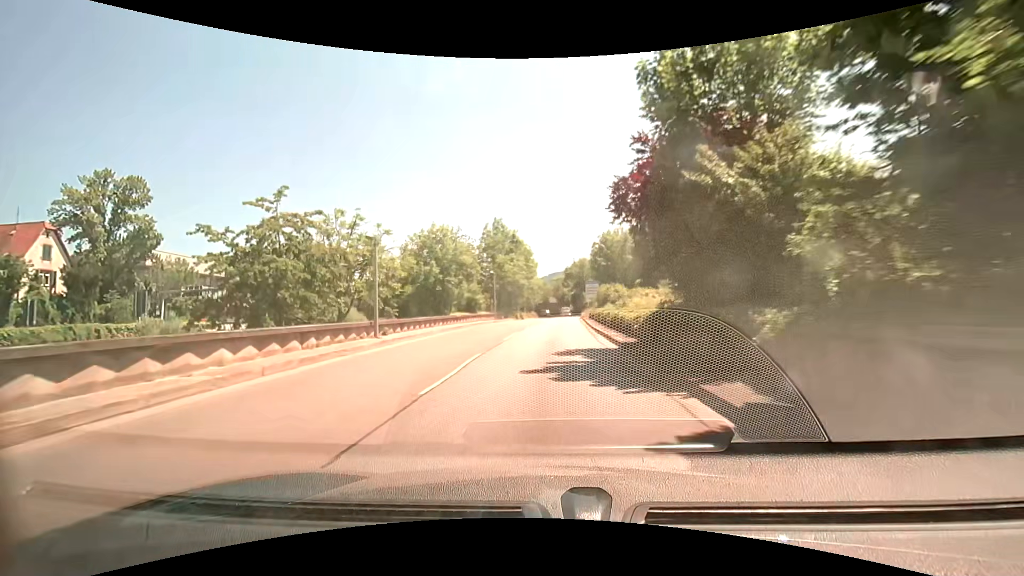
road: trunk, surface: asphalt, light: Day
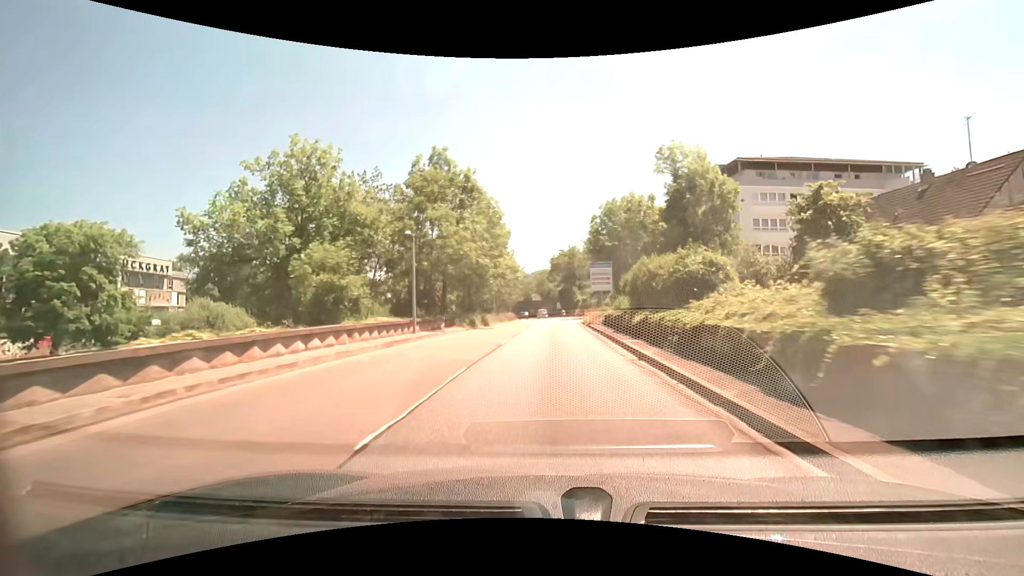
(+0.4, +26.9) m; +2°
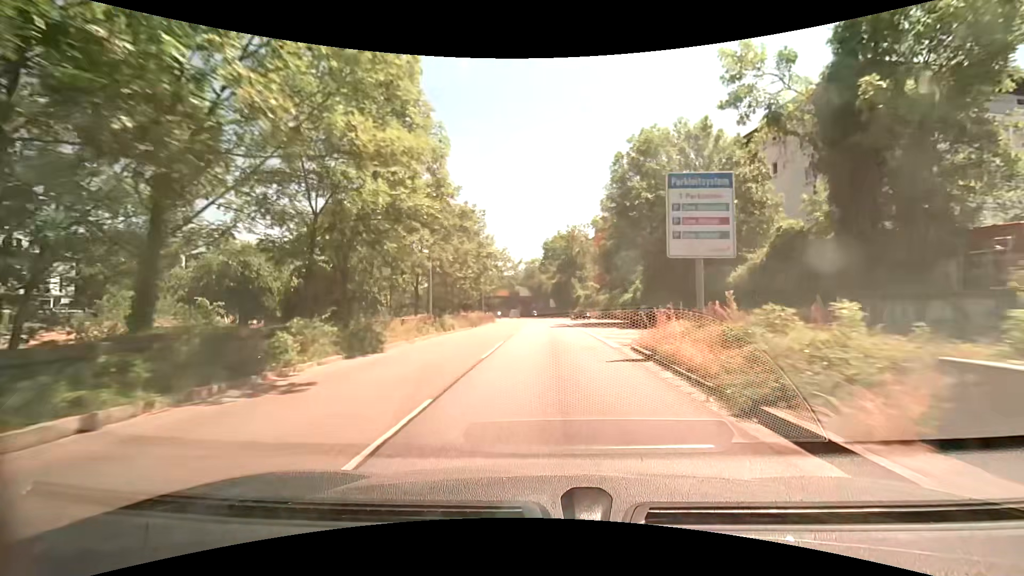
(+0.2, +27.1) m; +1°
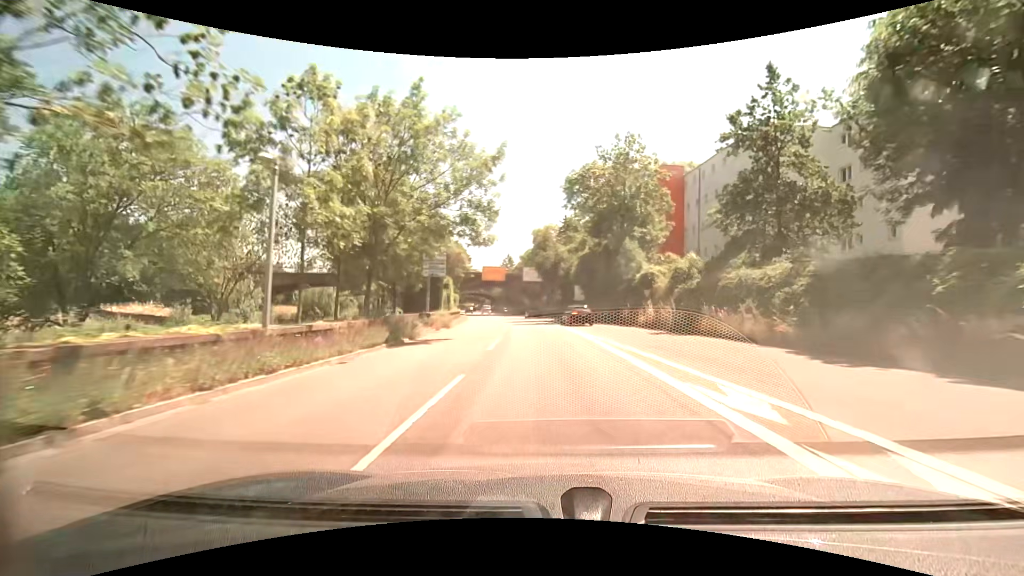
(-0.3, +45.4) m; -2°
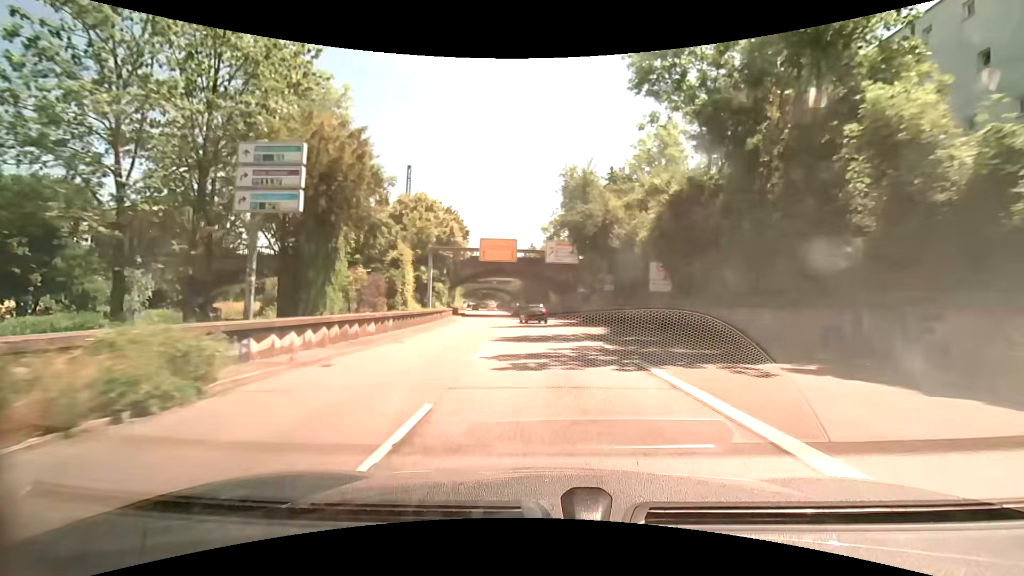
(-0.7, +27.3) m; -3°
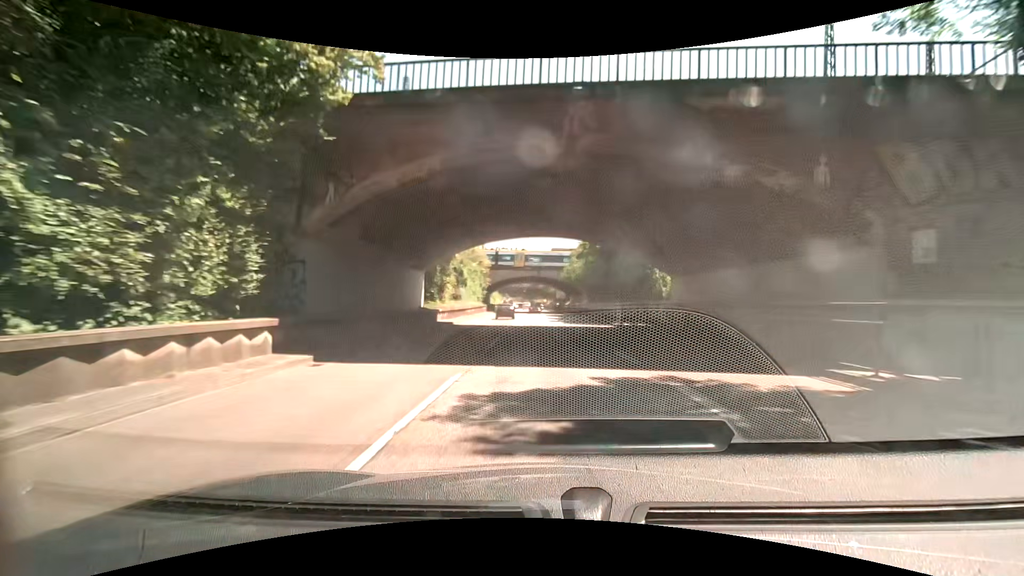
(-2.4, +45.4) m; -6°
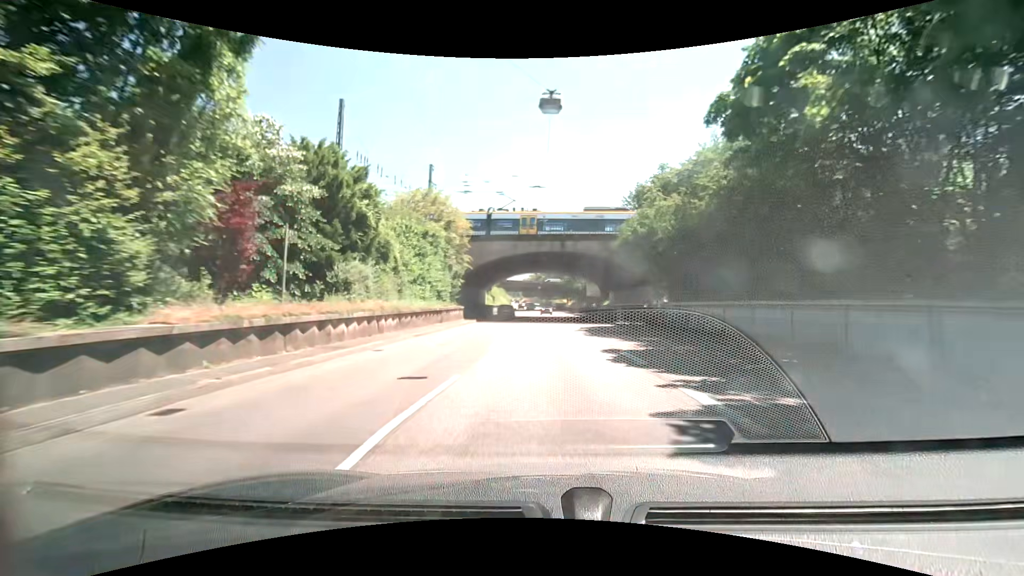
(0.0, +36.1) m; +3°
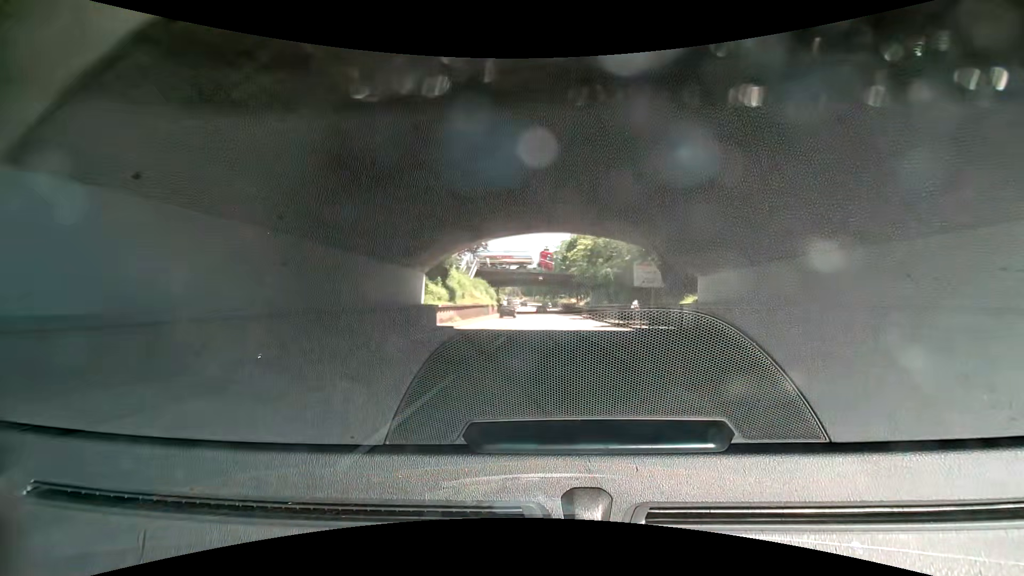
(-2.7, +36.0) m; -5°
(0, +10) (0, +20) (-1, +30) (-1, +40) (-1, +50) (-1, +60) (-2, +70) (-2, +80) (-2, +90) (-2, +100) m
